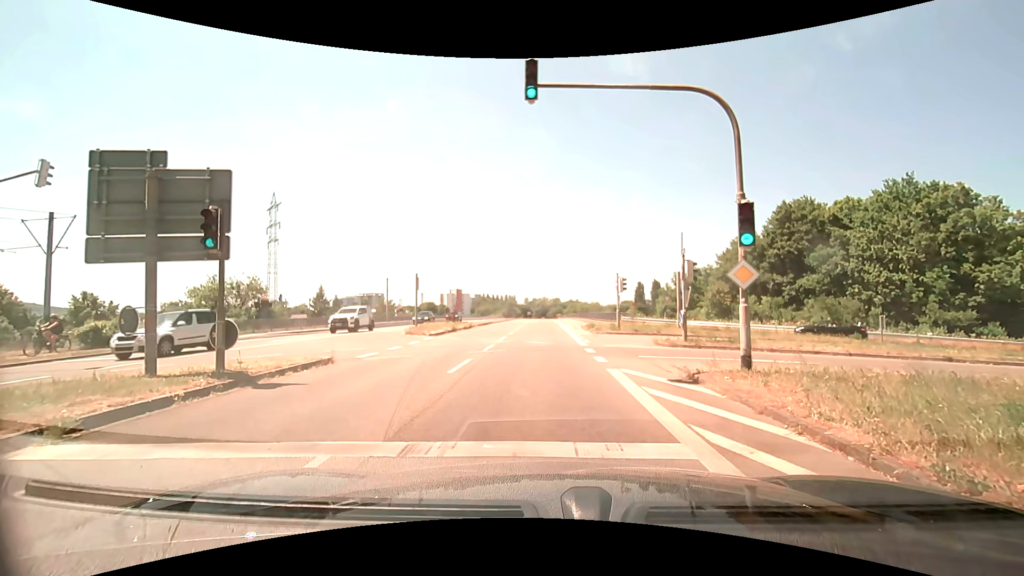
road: secondary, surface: asphalt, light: Day
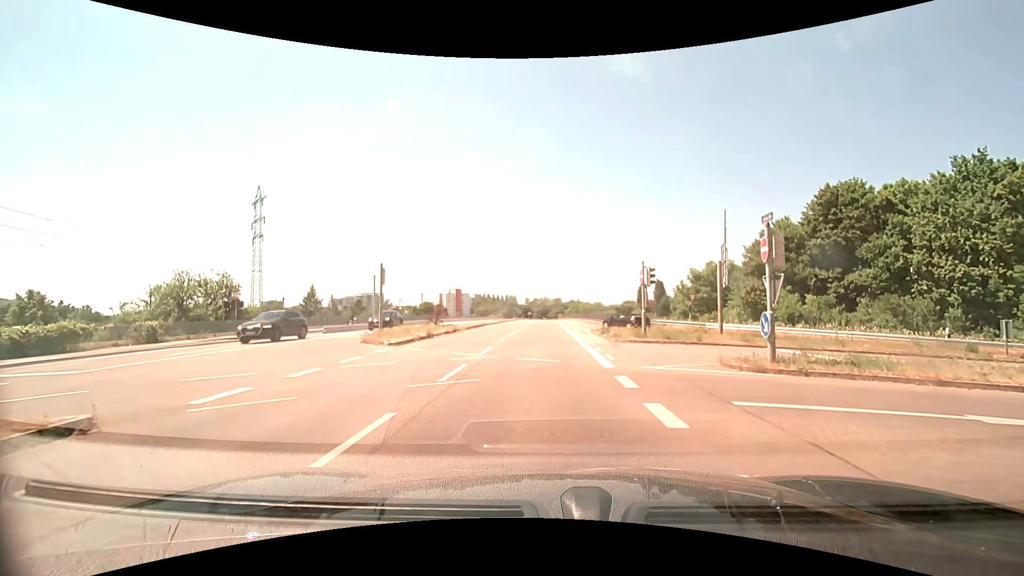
(0.0, +7.7) m; 0°
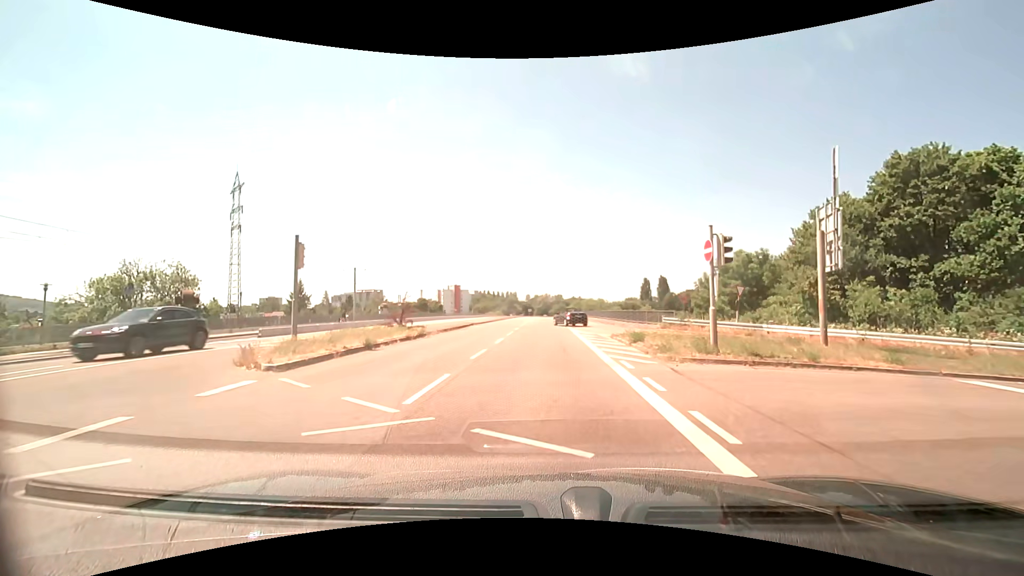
(0.0, +9.0) m; 0°
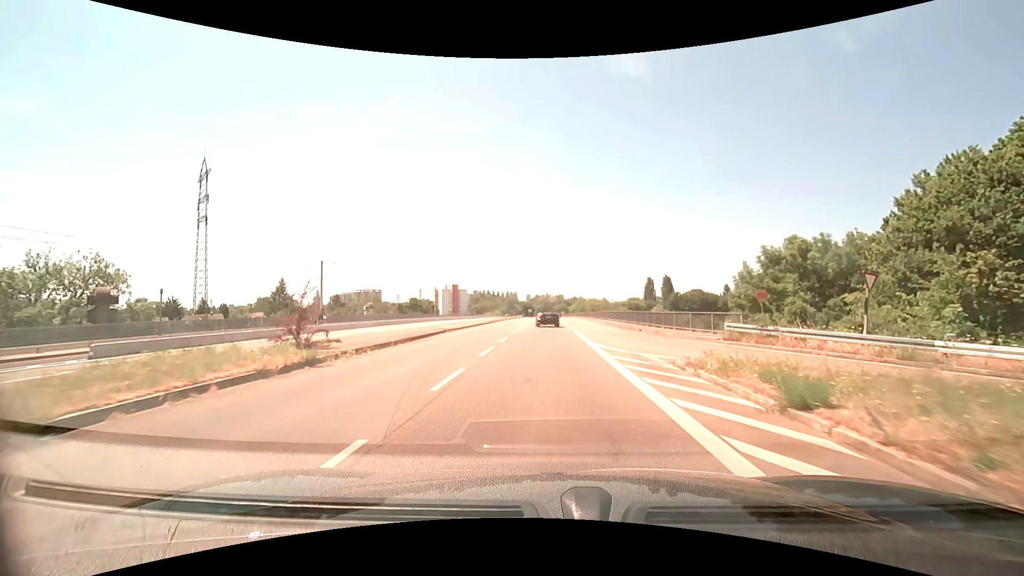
(0.0, +11.1) m; 0°
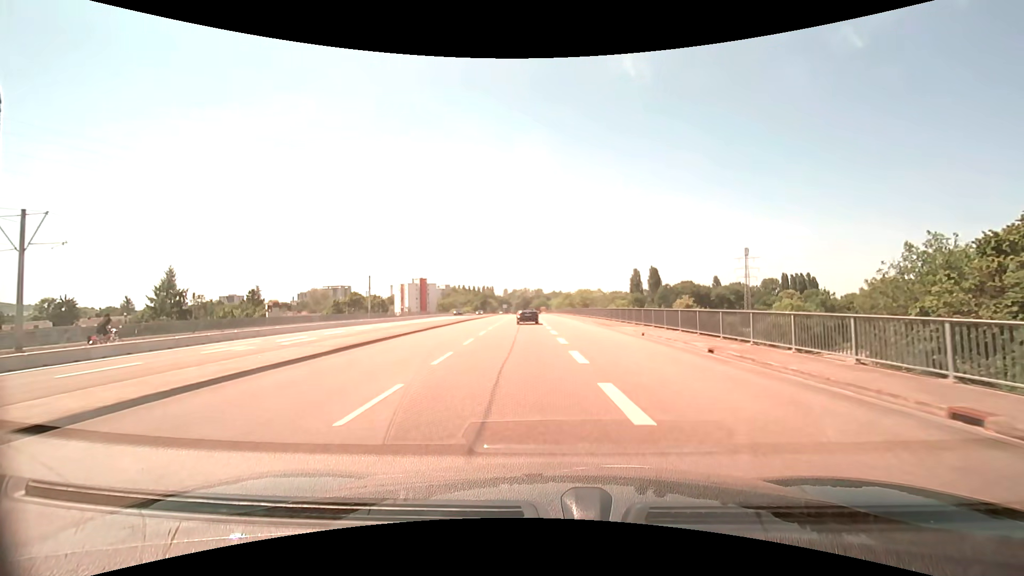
(+0.4, +32.6) m; +3°
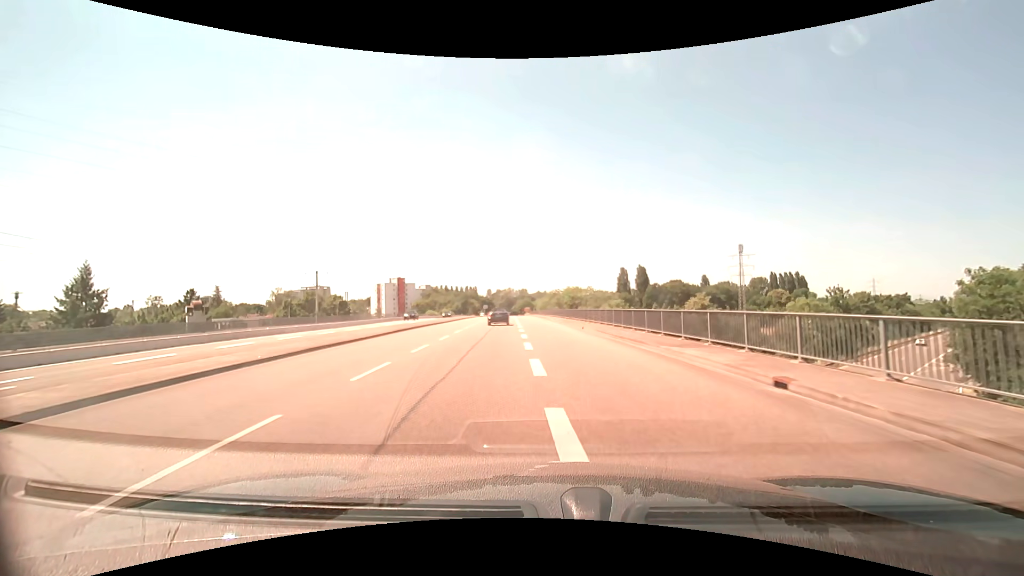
(+0.2, +14.2) m; +1°
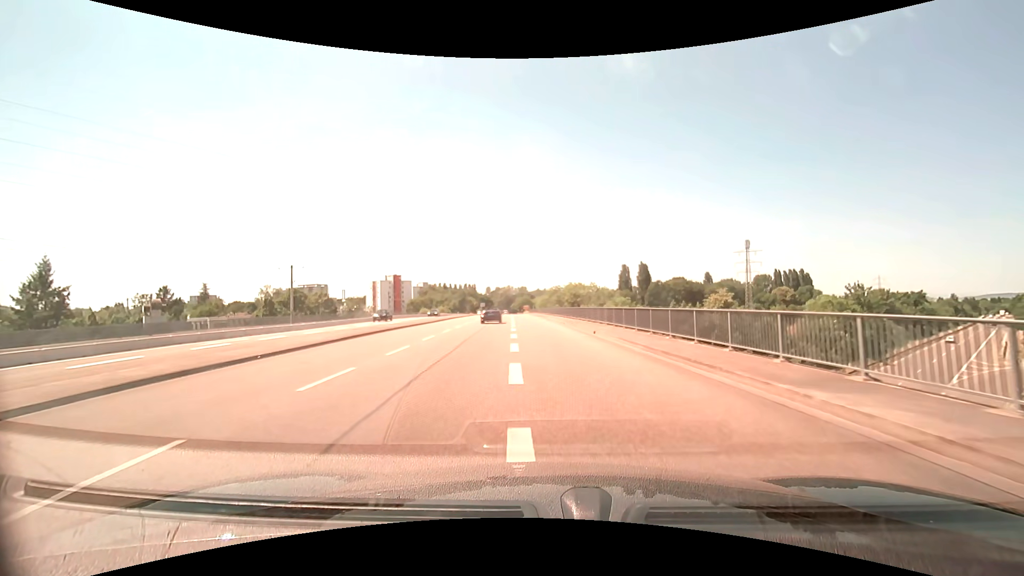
(0.0, +7.1) m; 0°
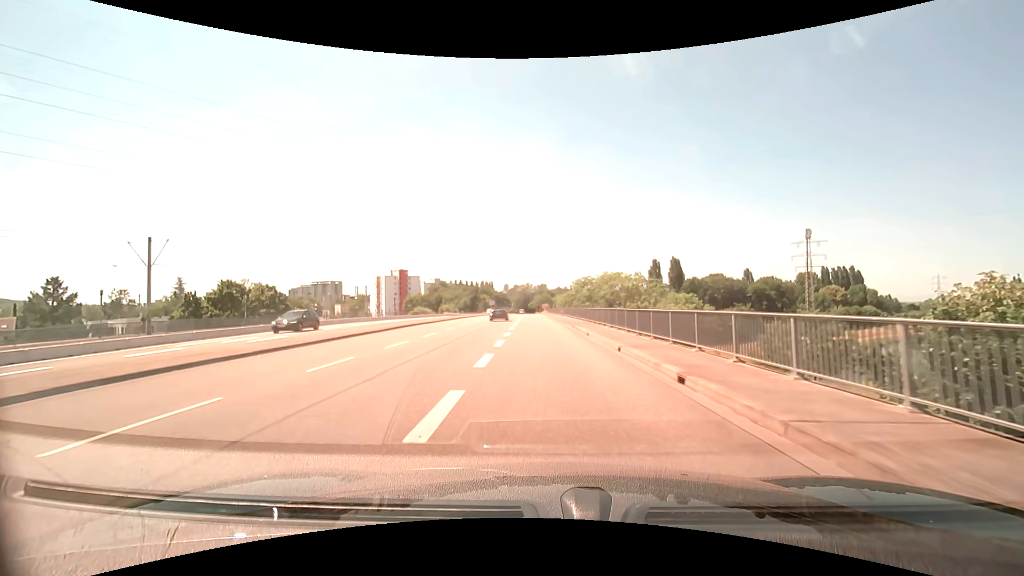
(-0.4, +27.4) m; -2°
(0, +10) (0, +20) (0, +30) (-1, +40) (-1, +50) (-1, +60) (-1, +70) (-1, +80) (-2, +90) (-2, +100) m
